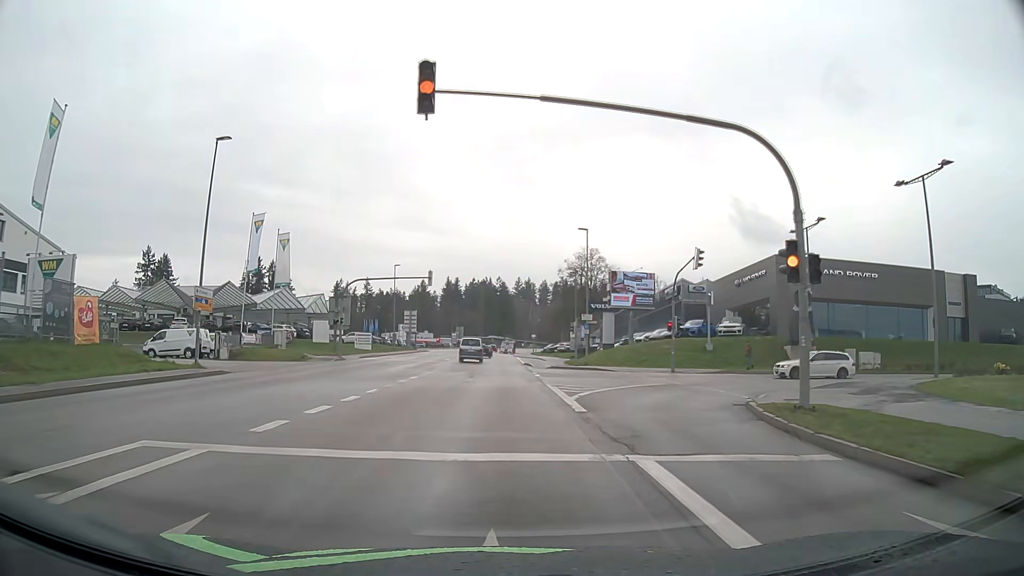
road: tertiary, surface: asphalt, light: Day
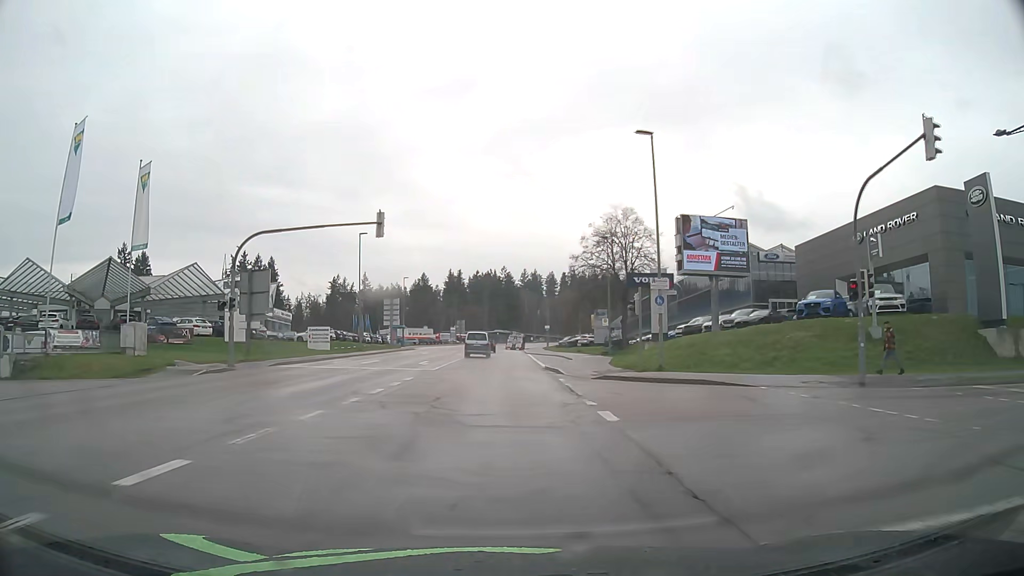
(0.0, +22.1) m; -1°
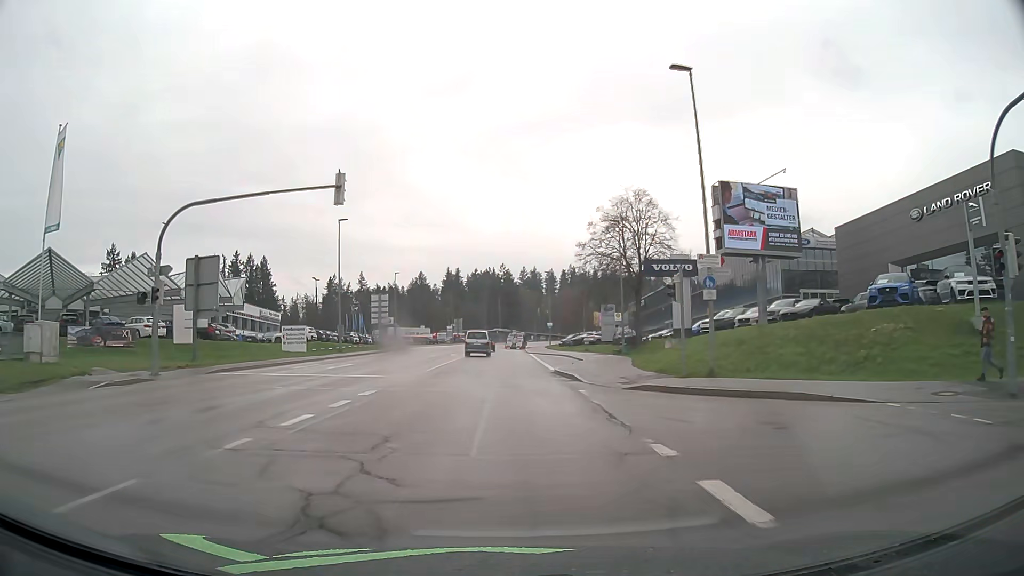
(0.0, +7.0) m; 0°
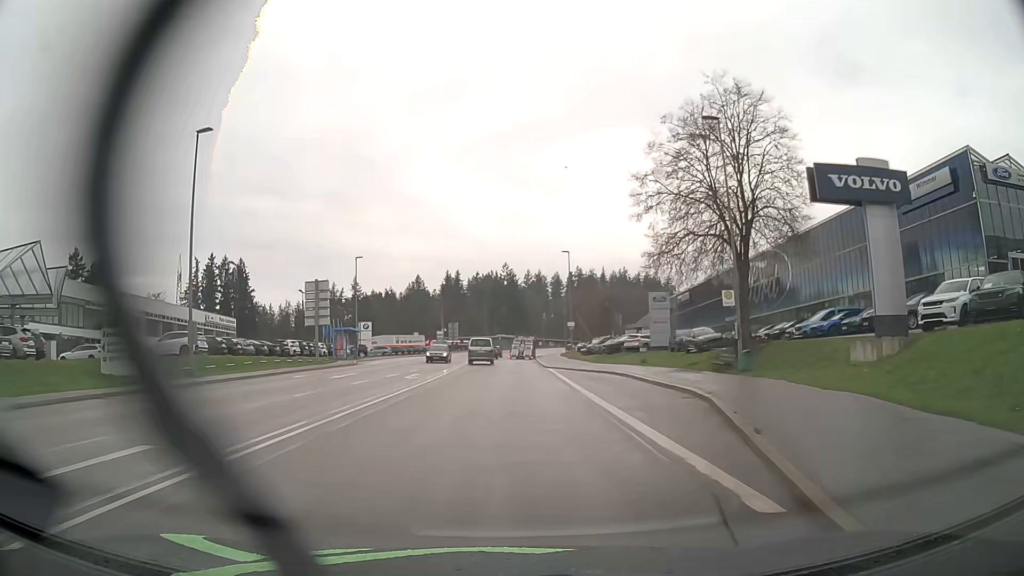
(+0.1, +25.8) m; -1°
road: secondary
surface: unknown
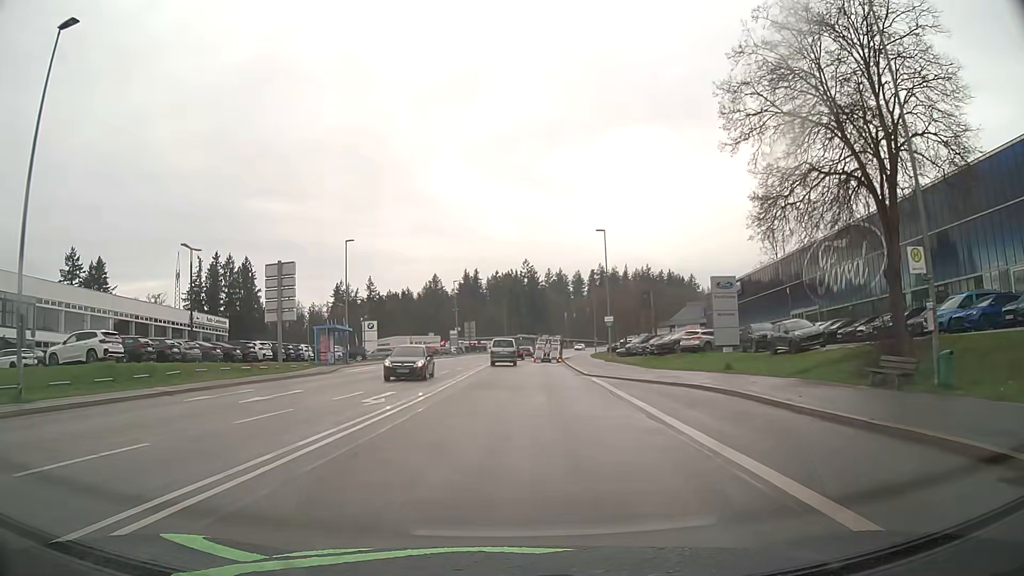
(-0.1, +12.2) m; -2°
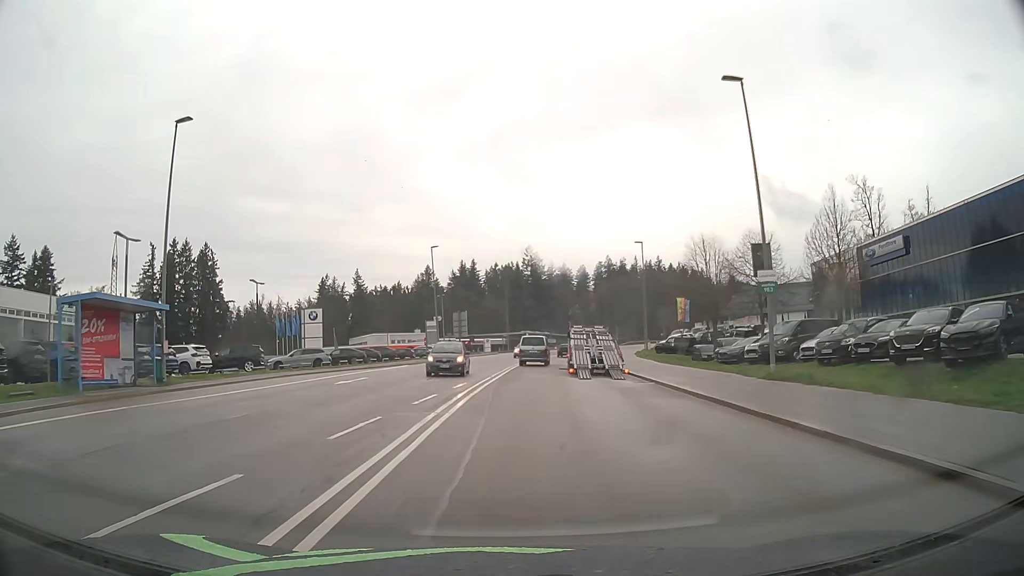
(-0.4, +31.9) m; 0°
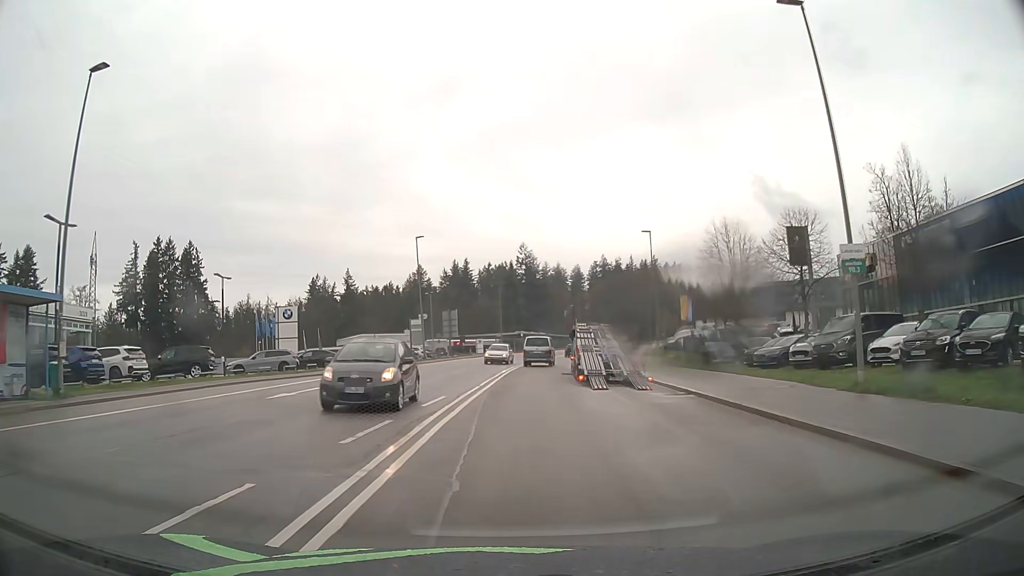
(+0.1, +6.3) m; +1°
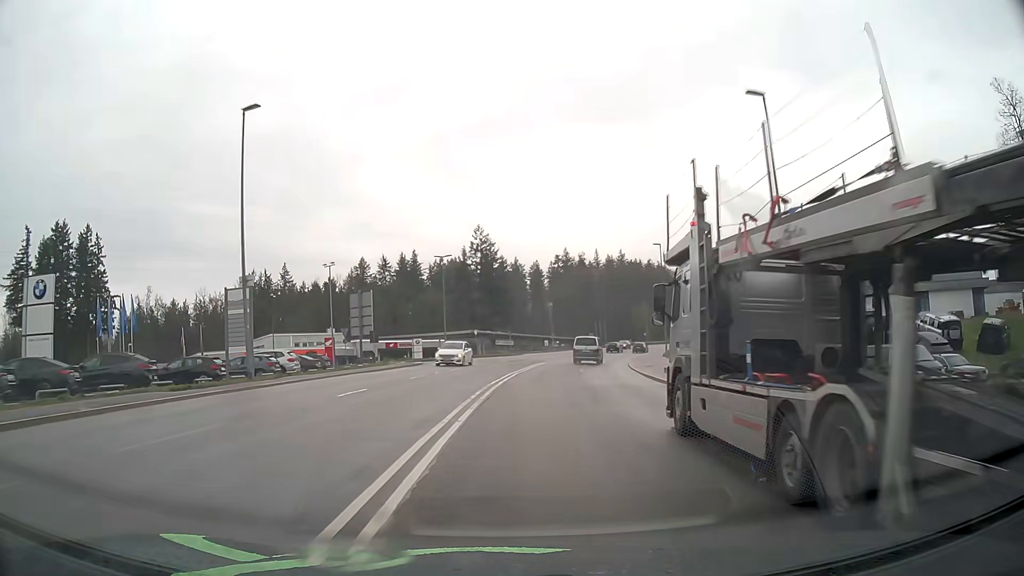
(+0.7, +32.5) m; +3°
(0, +10) (+1, +20) (+2, +30) (+3, +40) (+5, +50) (+8, +59) (+10, +69) (+13, +79) (+16, +88) (+19, +98) m
